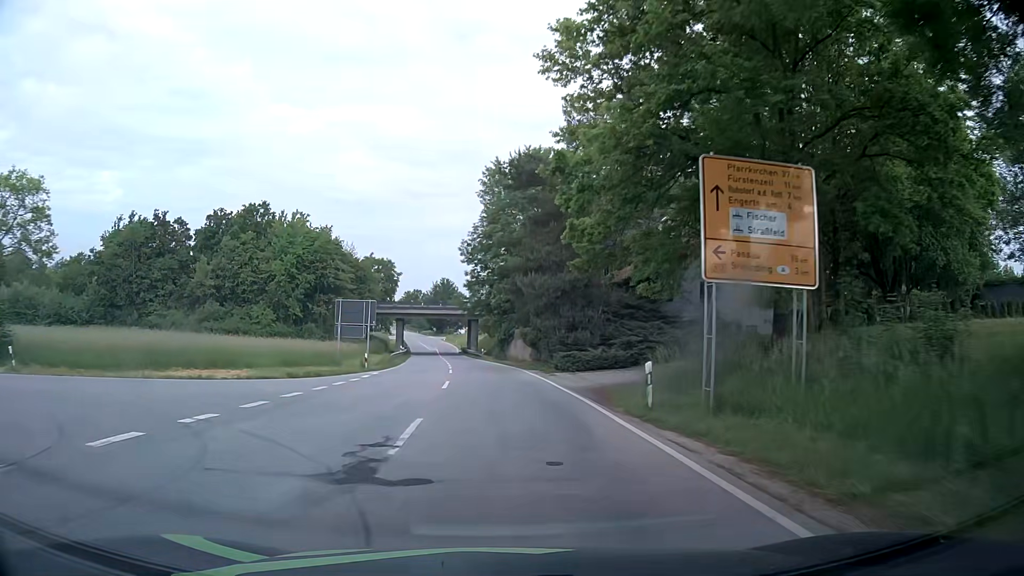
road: secondary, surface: asphalt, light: Day
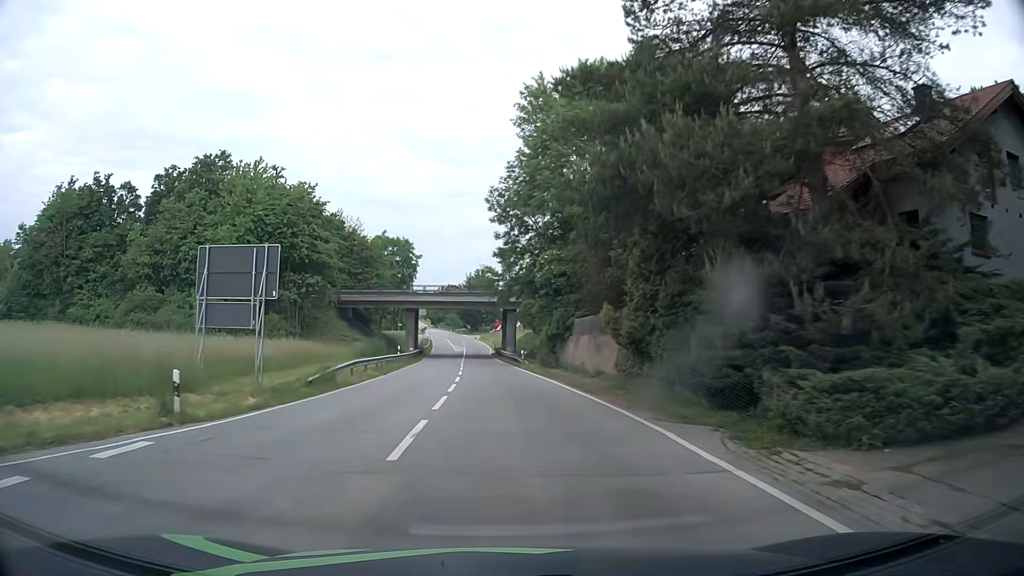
(-0.7, +24.7) m; -3°
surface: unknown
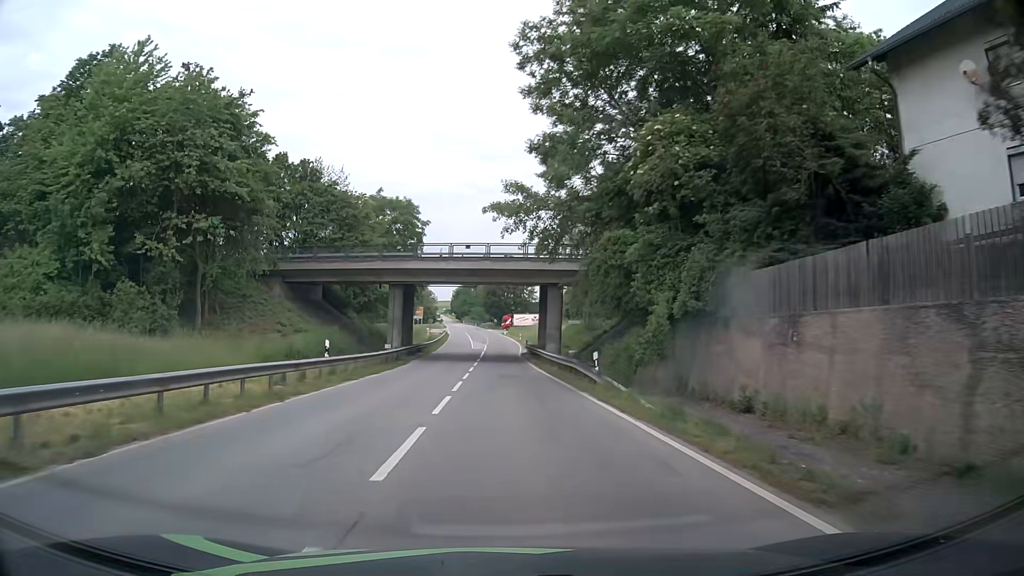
(-0.6, +25.8) m; -2°
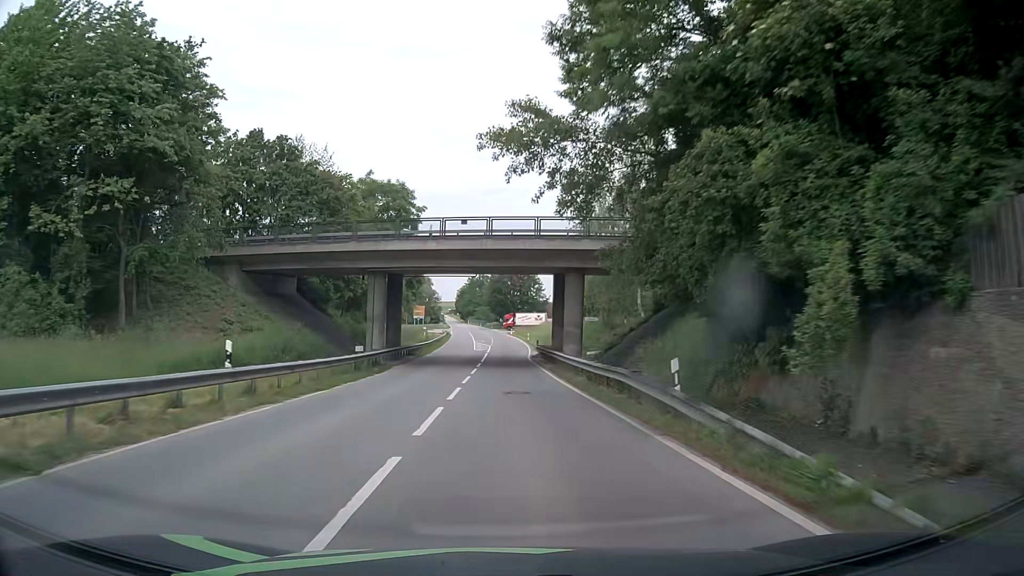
(-0.1, +8.8) m; -1°
(0, +10) (0, +20) (0, +30) (0, +40) (0, +50) (0, +60) (0, +70) (0, +80) (0, +90) (-1, +100) m
